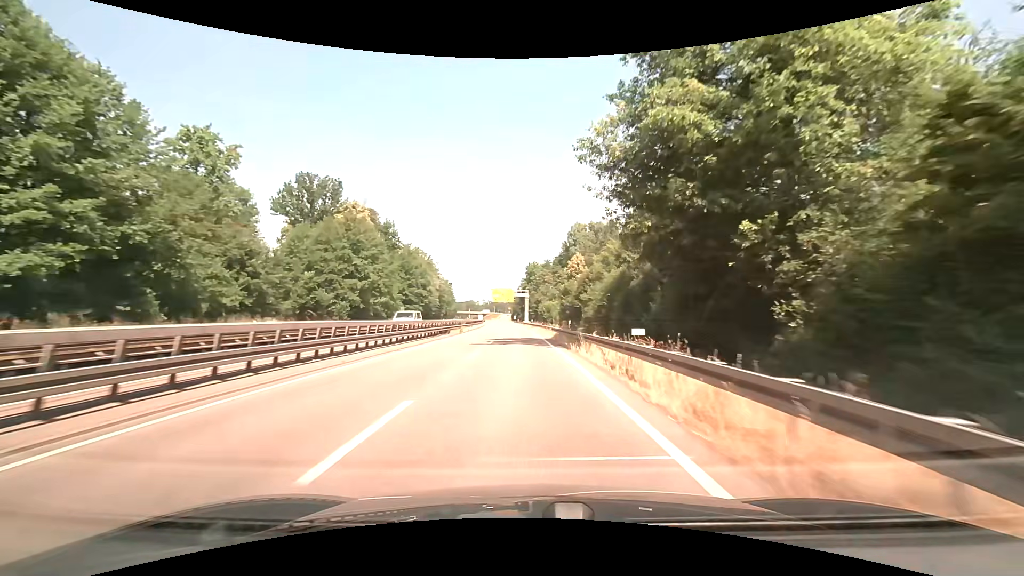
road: trunk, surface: asphalt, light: Day
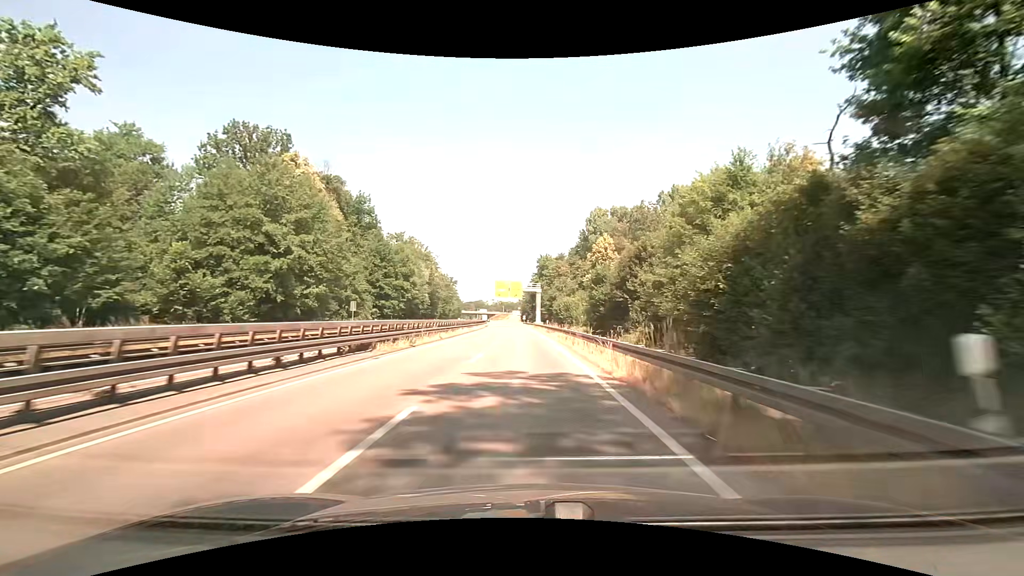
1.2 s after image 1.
(-0.3, +24.4) m; -1°
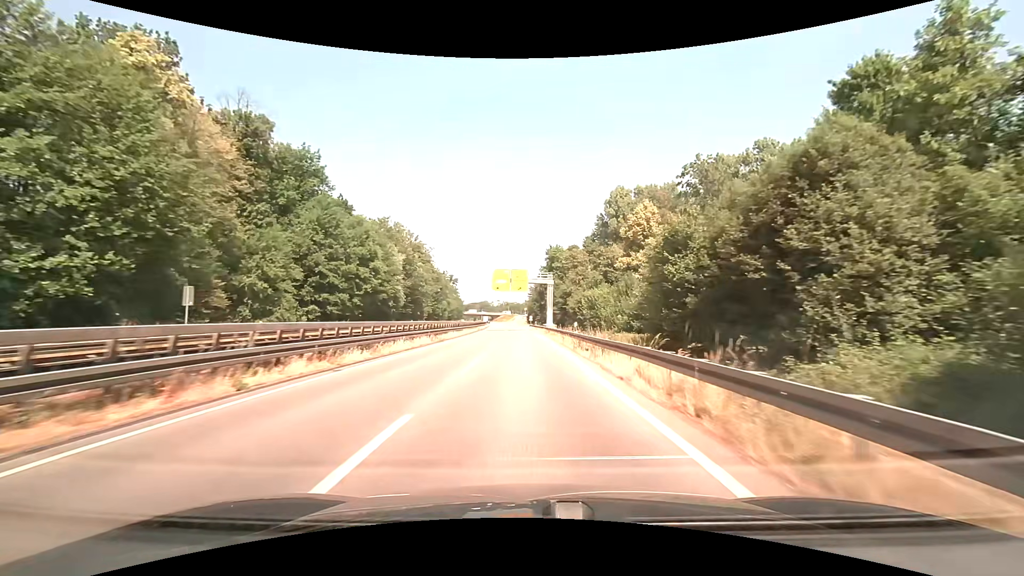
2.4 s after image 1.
(-0.2, +24.4) m; -1°
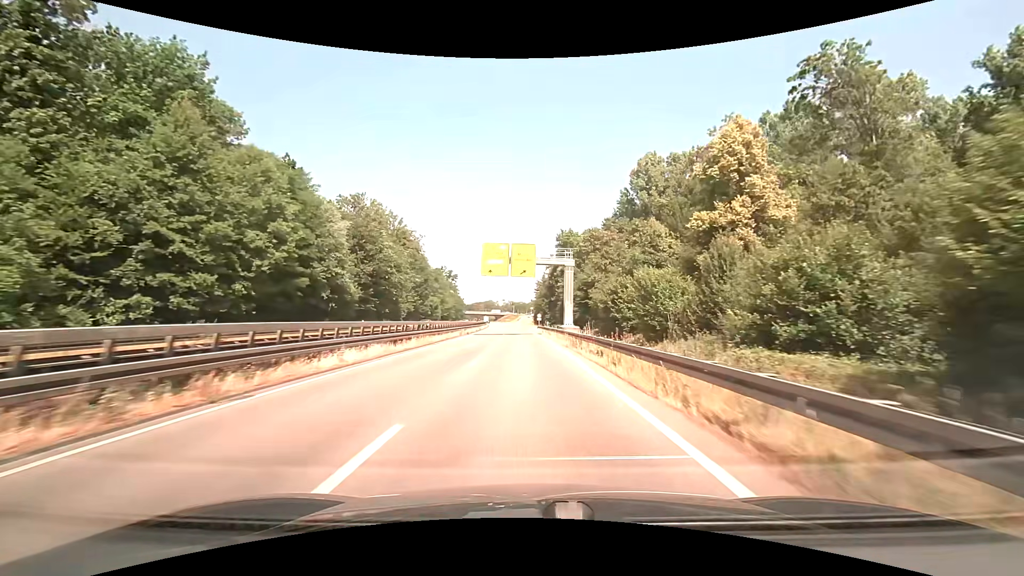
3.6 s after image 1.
(-0.1, +24.4) m; -1°
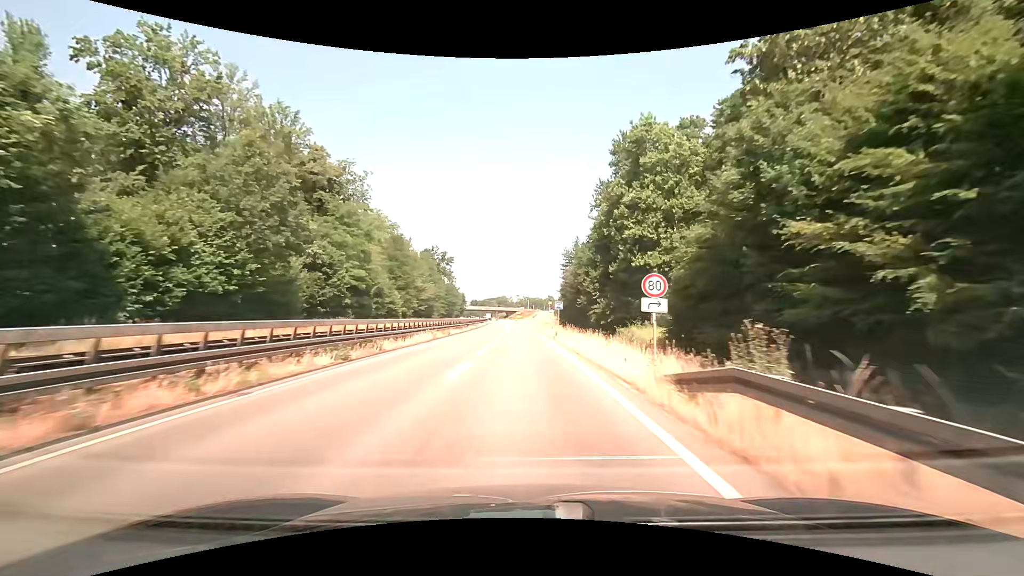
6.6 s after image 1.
(-0.6, +60.5) m; -2°
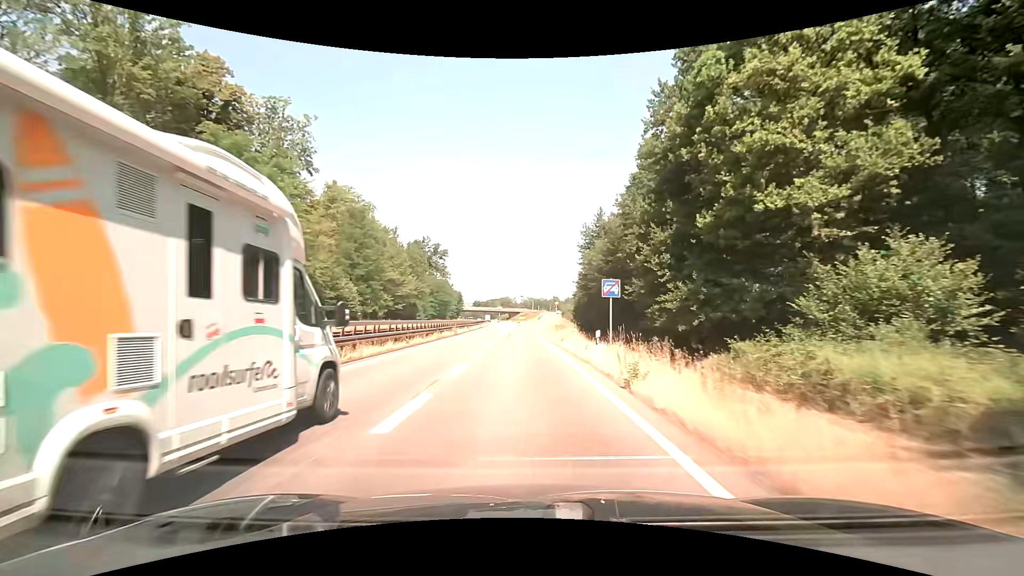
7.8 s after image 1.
(-0.1, +23.8) m; 0°
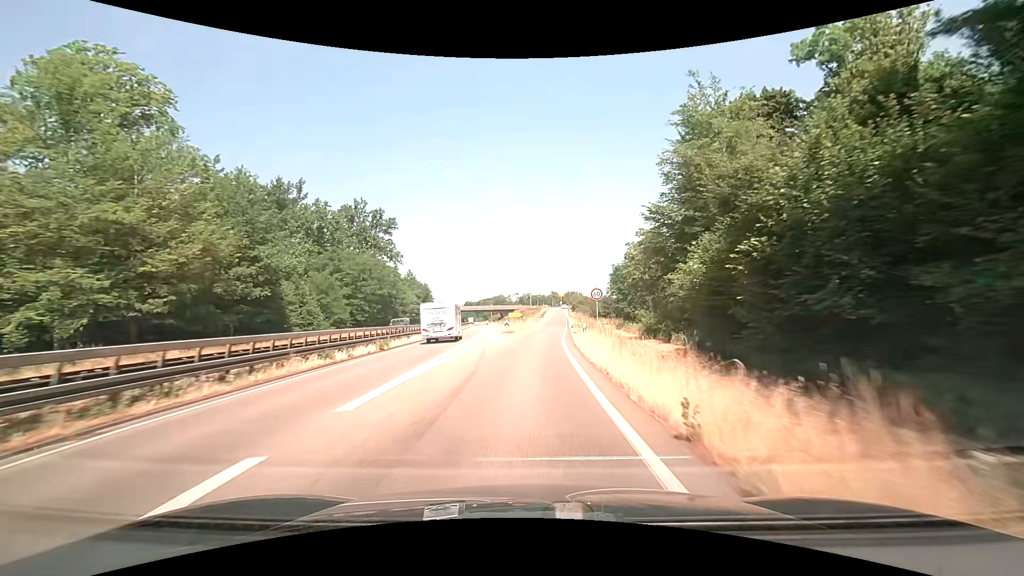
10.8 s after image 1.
(-0.3, +57.9) m; 0°
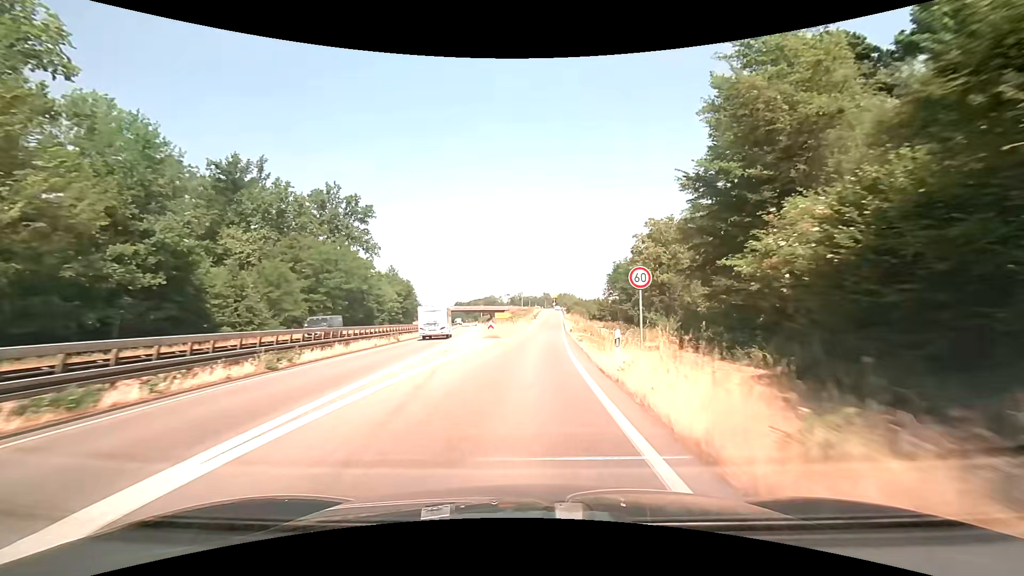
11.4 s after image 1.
(+0.1, +10.8) m; 0°
(0, +10) (+1, +20) (+1, +30) (+2, +40) (+3, +50) (+4, +60) (+4, +70) (+5, +80) (+6, +90) (+7, +100) m
